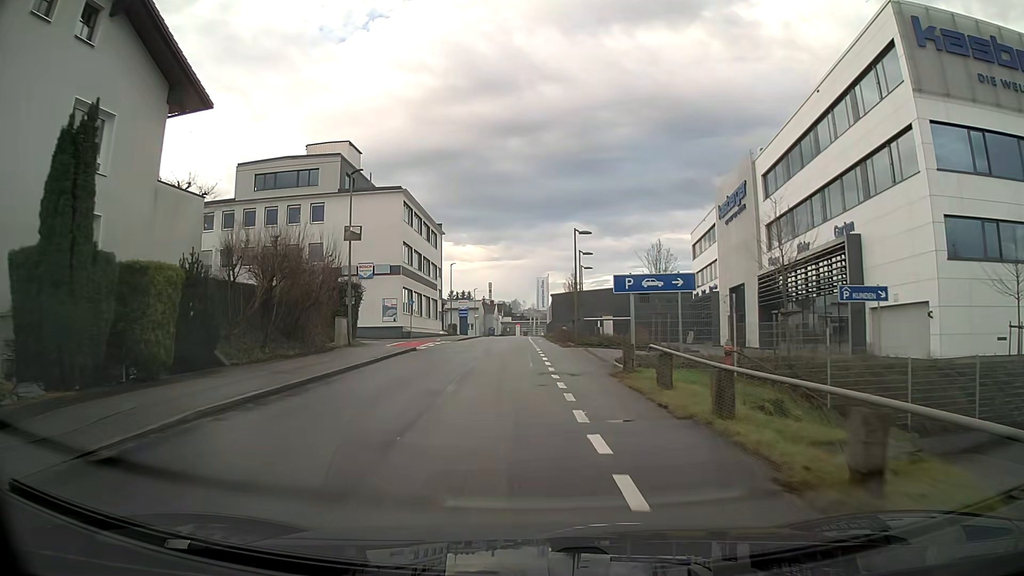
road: residential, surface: asphalt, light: Day
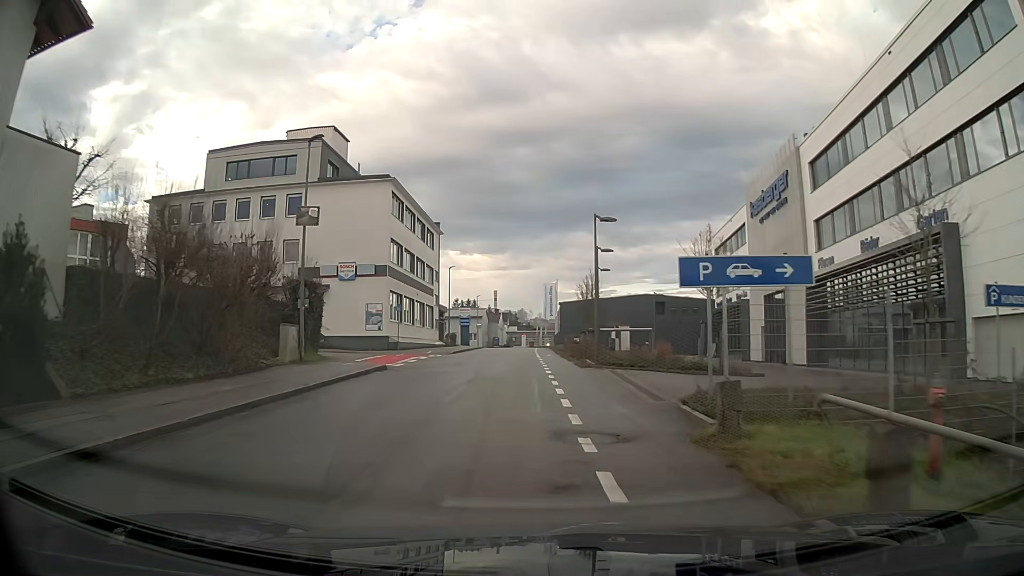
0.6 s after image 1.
(0.0, +7.6) m; 0°
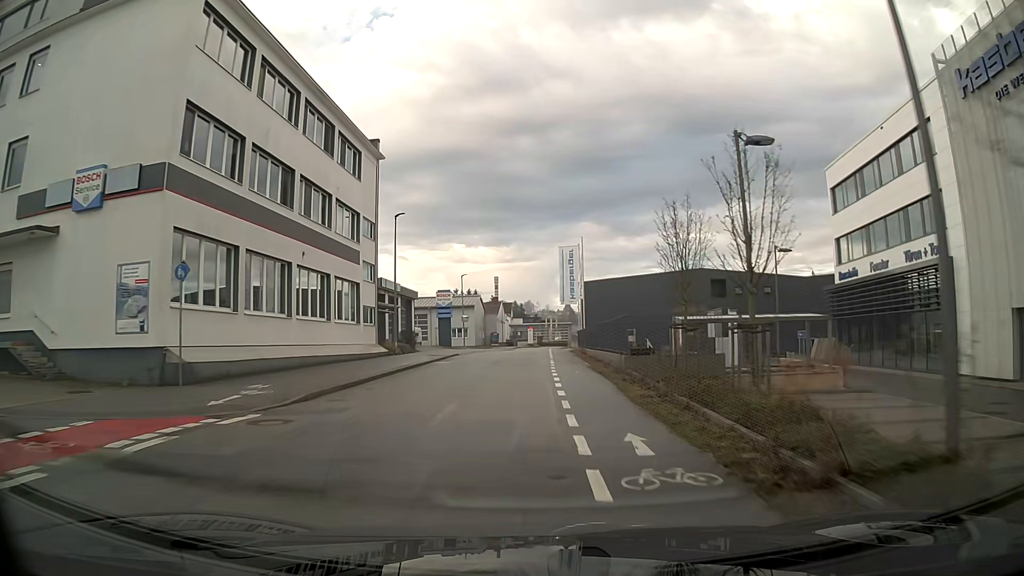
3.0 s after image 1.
(-0.1, +30.3) m; -1°
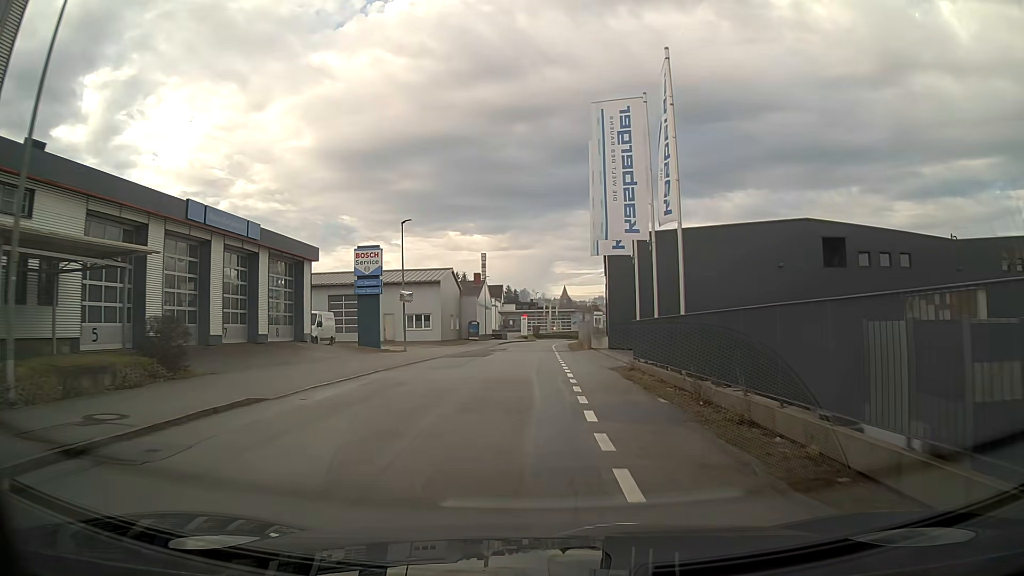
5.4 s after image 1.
(+0.1, +30.7) m; 0°
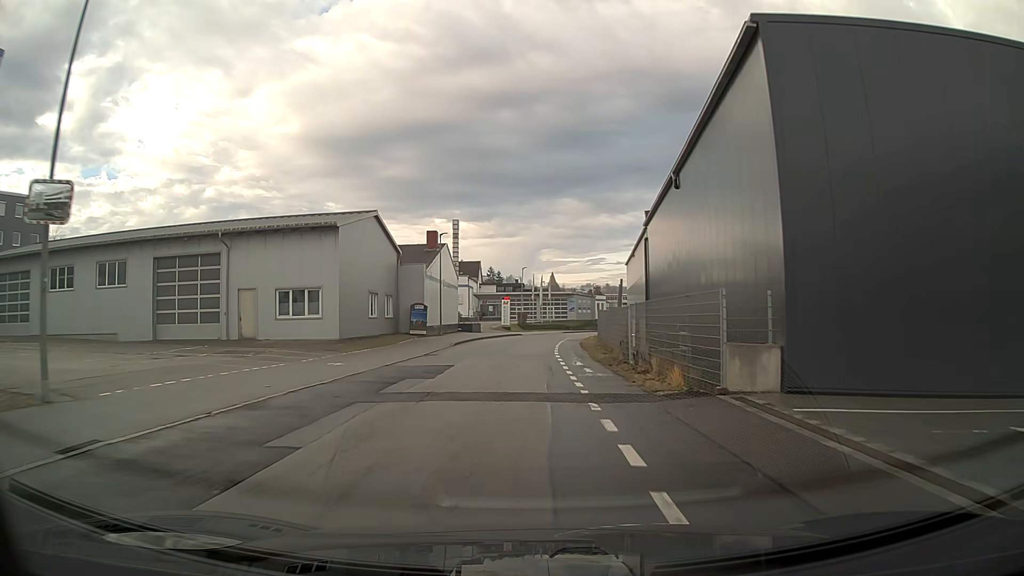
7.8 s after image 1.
(+0.2, +31.0) m; +1°
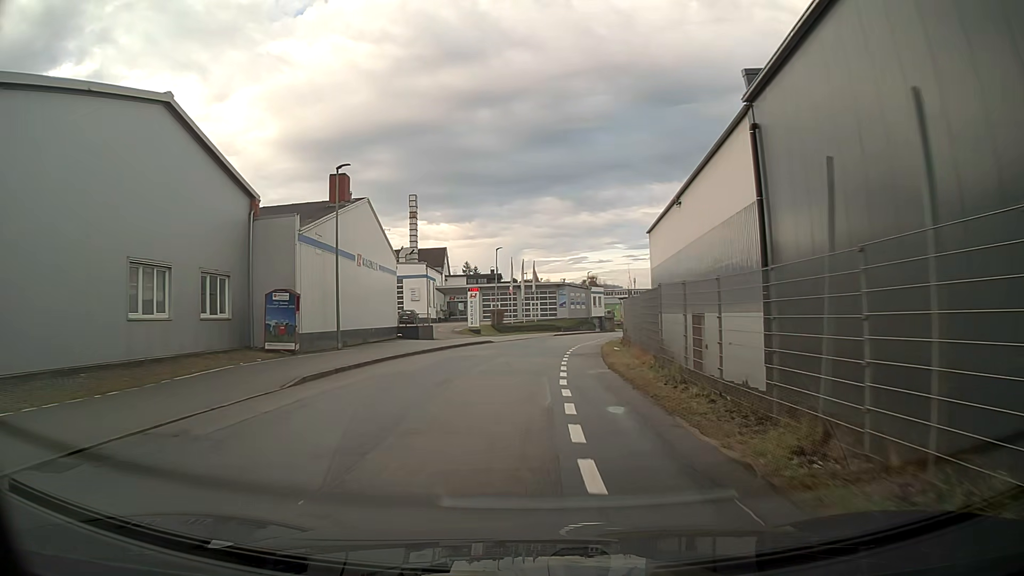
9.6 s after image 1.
(+0.4, +23.4) m; +2°
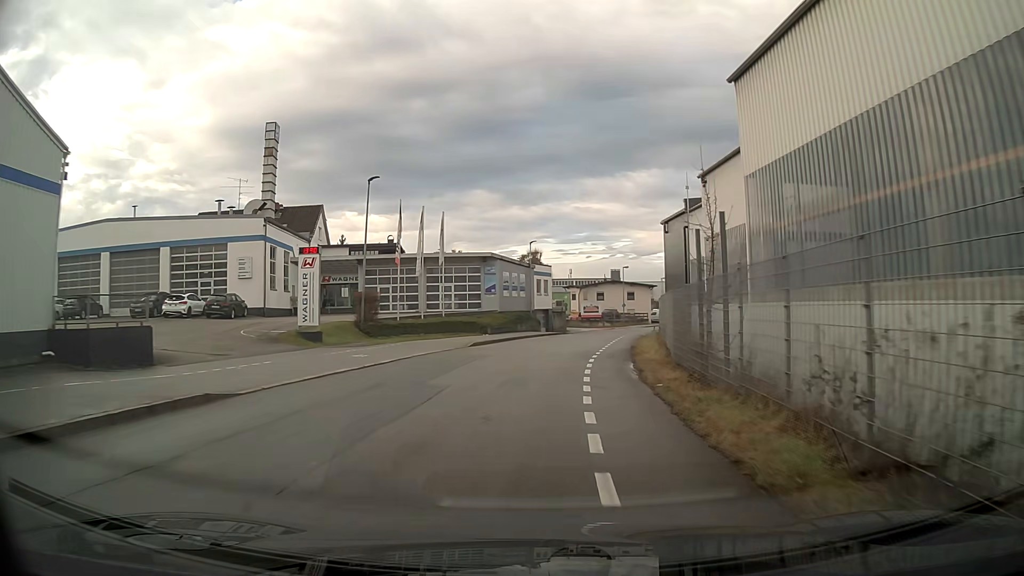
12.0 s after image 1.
(+1.3, +30.8) m; +6°
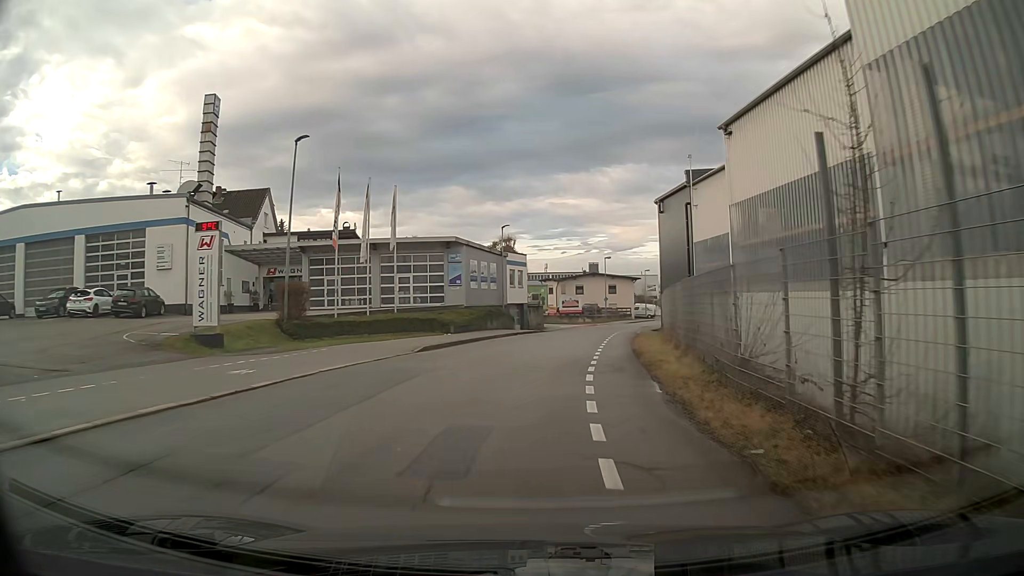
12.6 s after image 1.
(+0.2, +7.7) m; +2°
(0, +10) (+1, +20) (+2, +30) (+4, +40) (+6, +49) (+9, +59) (+12, +69) (+15, +78) (+19, +87) (+22, +97) m
